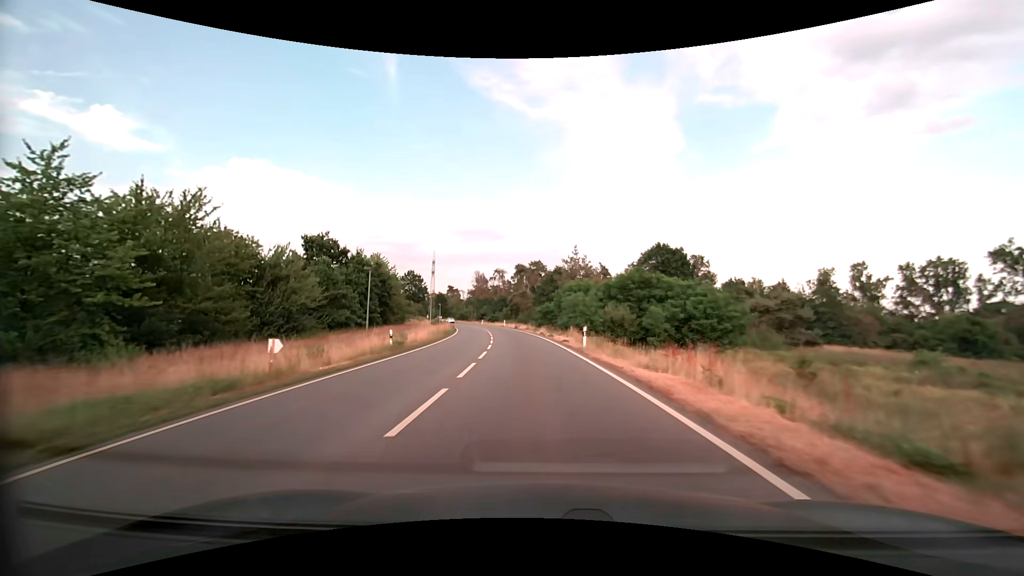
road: primary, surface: asphalt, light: Day
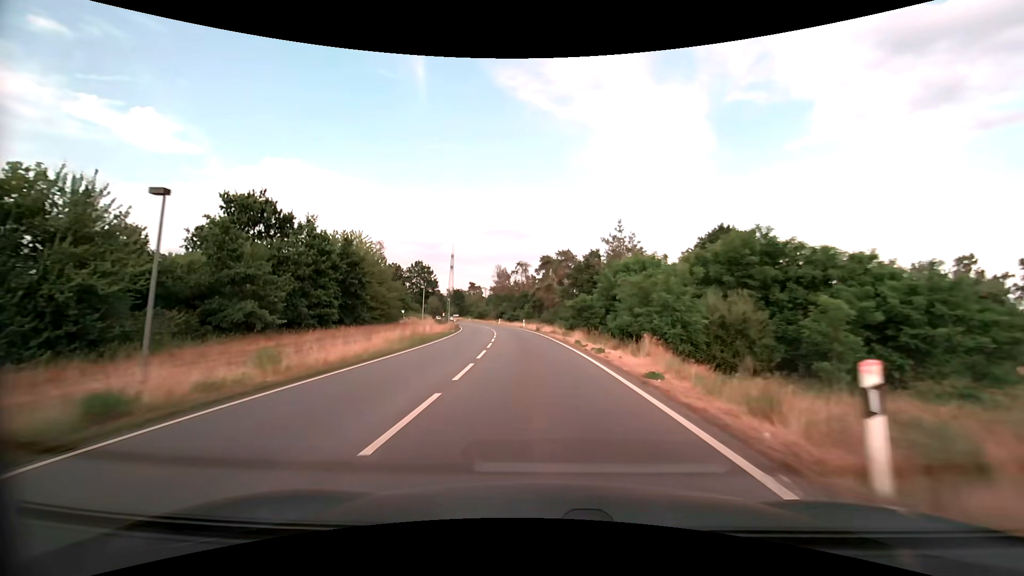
(-0.5, +19.1) m; -3°
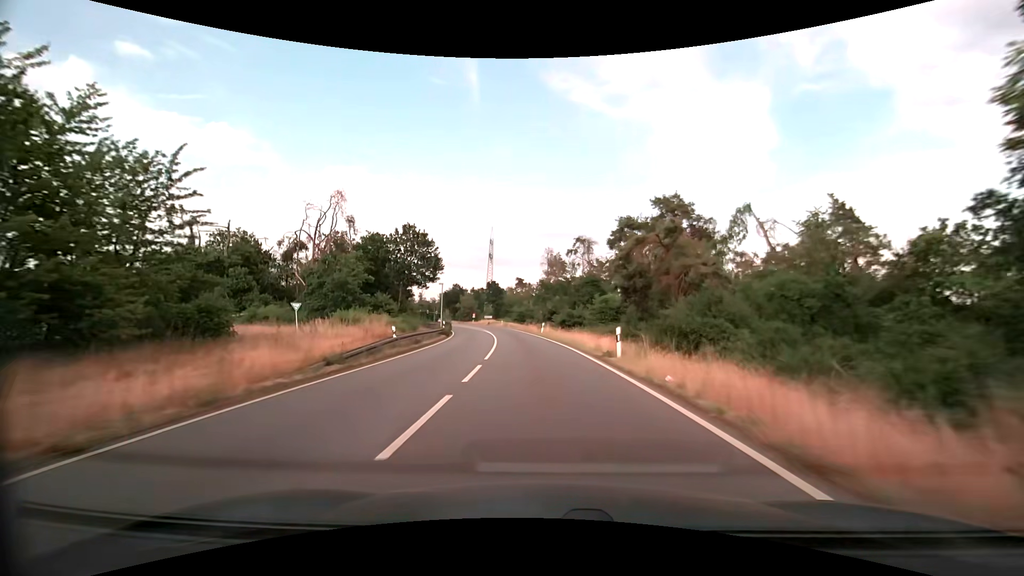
(-2.9, +48.7) m; -7°
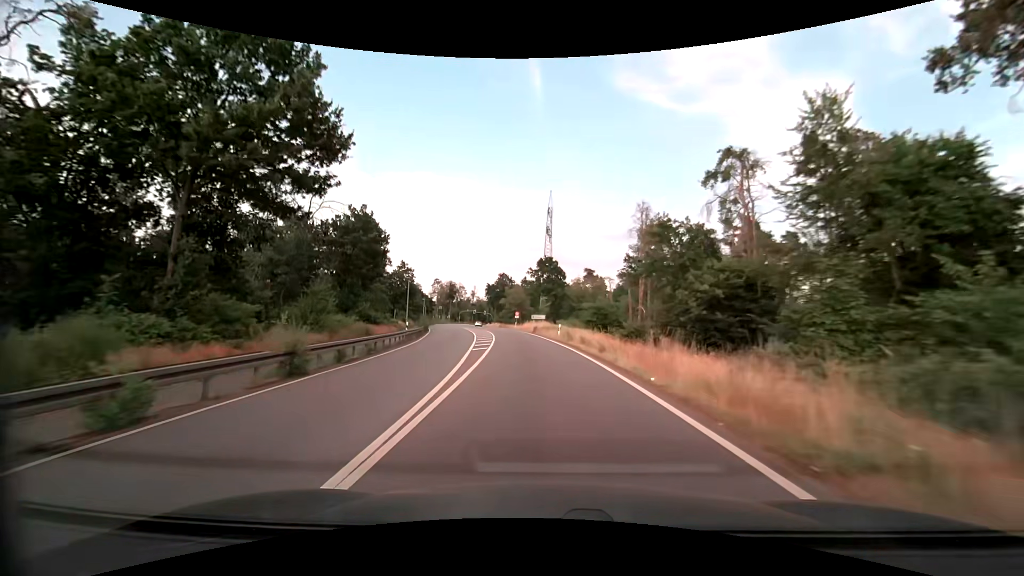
(-3.2, +50.2) m; -7°
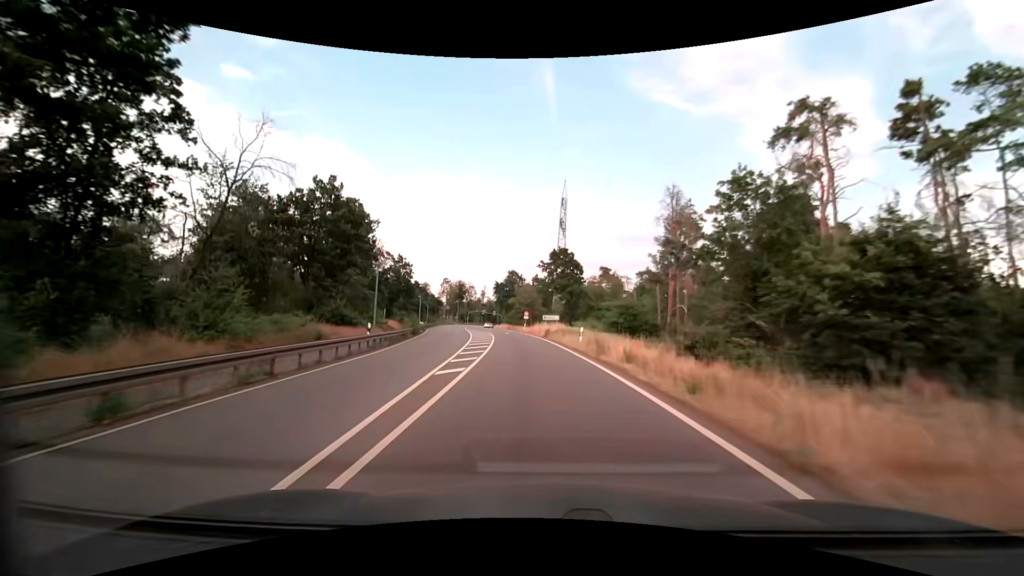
(-0.1, +10.2) m; -1°
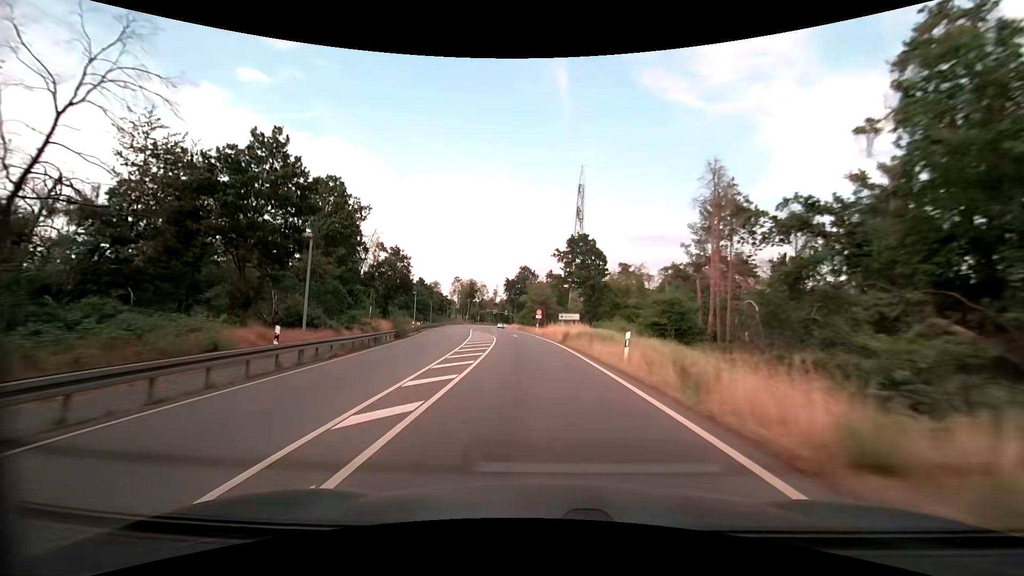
(-0.1, +10.3) m; -2°
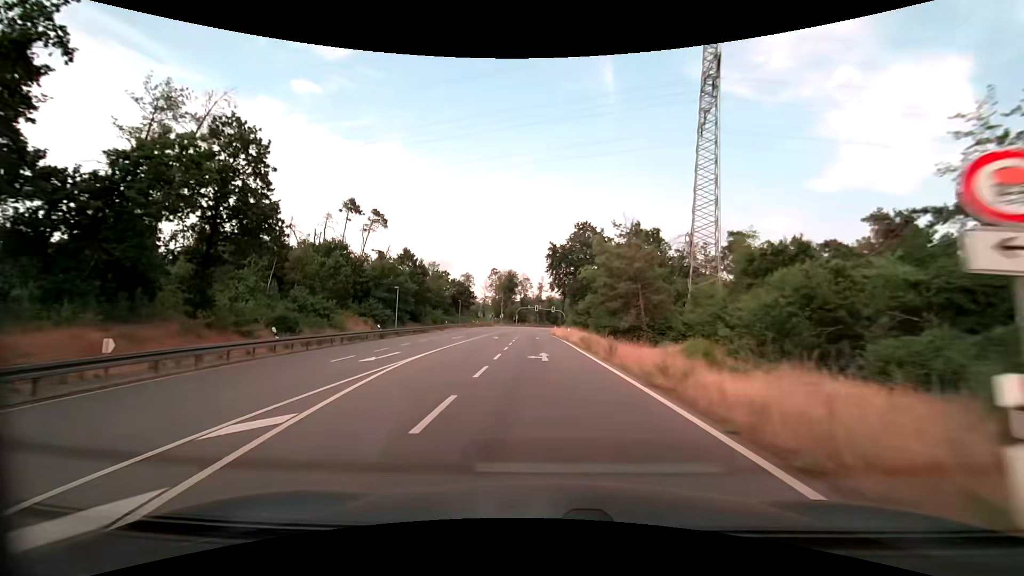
(-3.2, +52.0) m; -6°
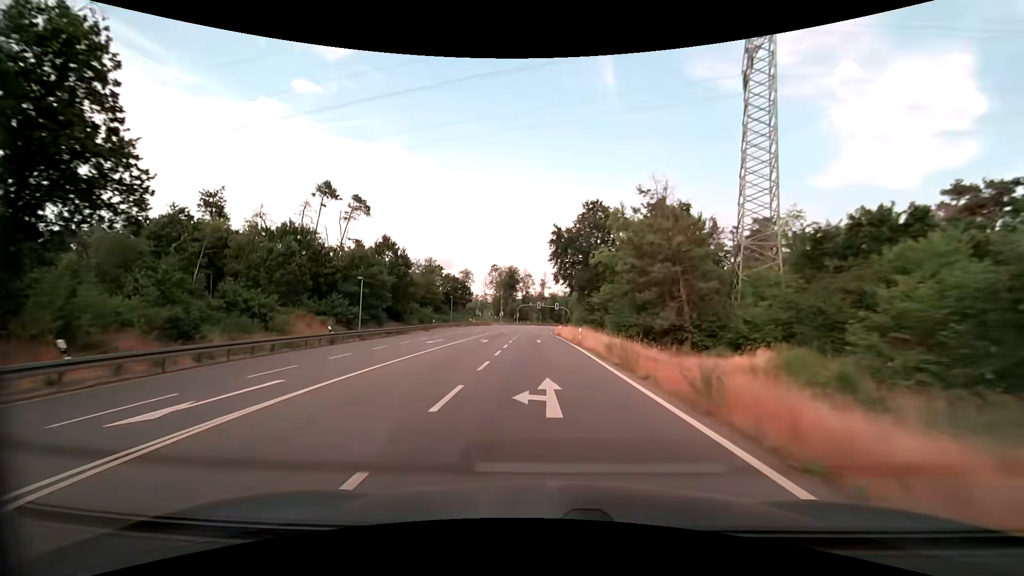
(0.0, +10.5) m; 0°
(0, +10) (0, +20) (0, +30) (-1, +40) (-1, +50) (-1, +60) (-1, +70) (-1, +80) (-1, +90) (0, +100) m
